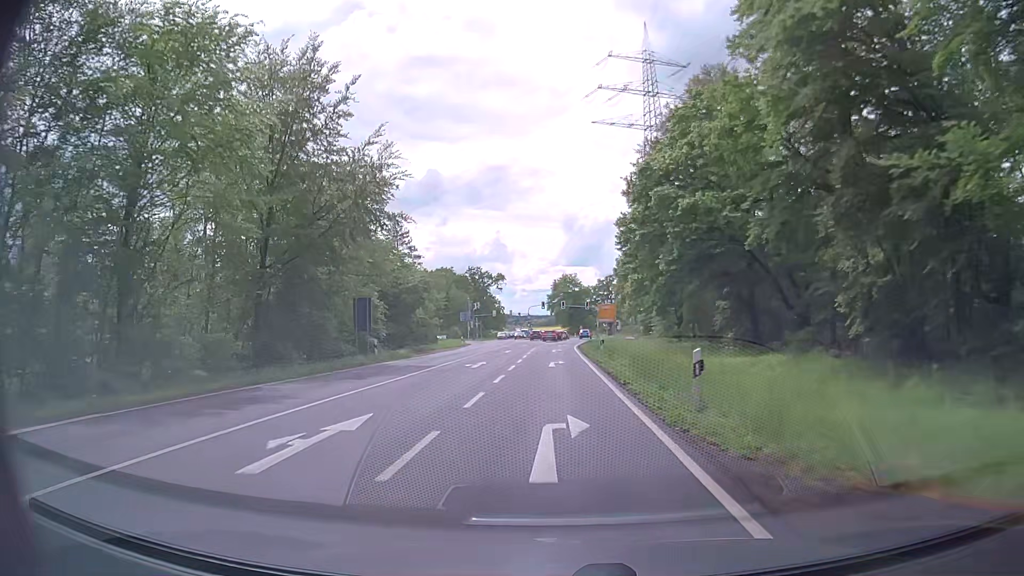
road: secondary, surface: asphalt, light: Day
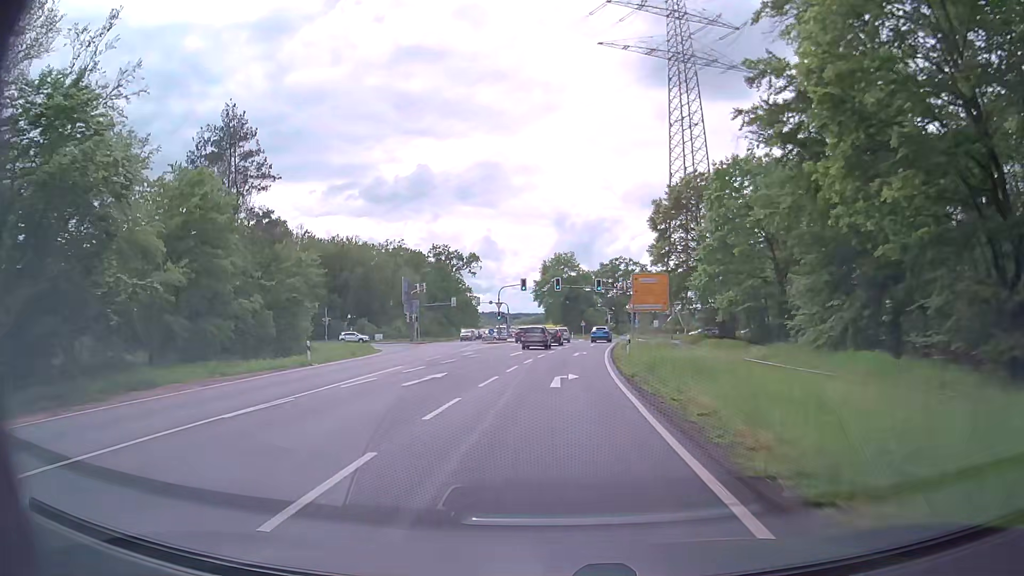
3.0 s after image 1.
(+0.7, +49.3) m; +2°
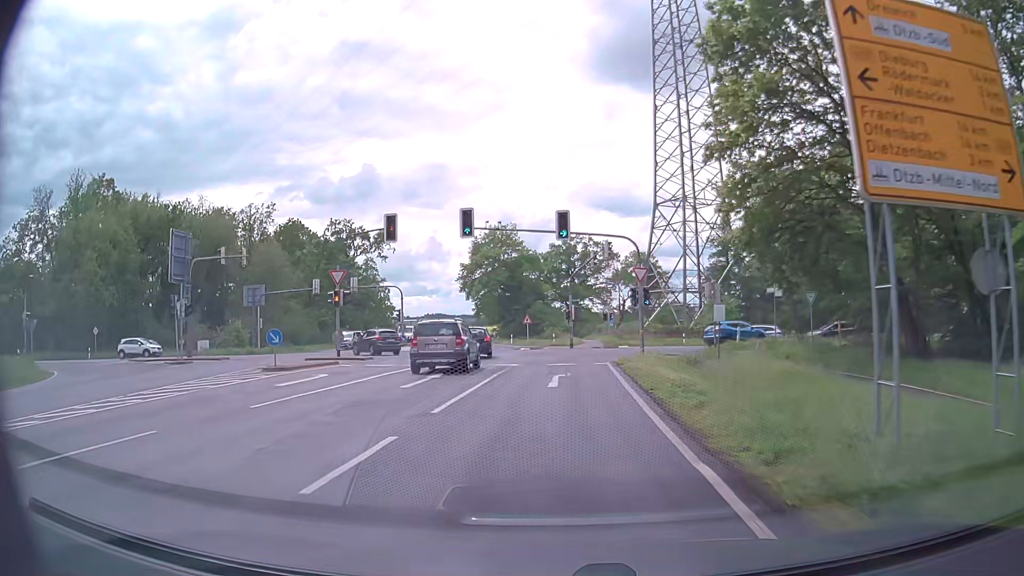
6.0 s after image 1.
(+1.6, +40.2) m; +5°
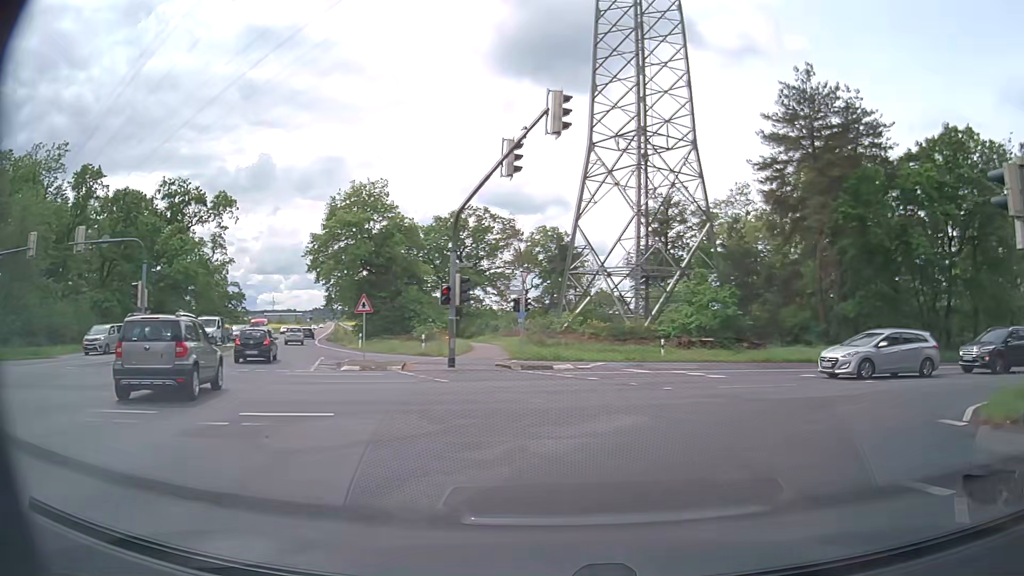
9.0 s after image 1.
(+0.5, +28.7) m; +9°
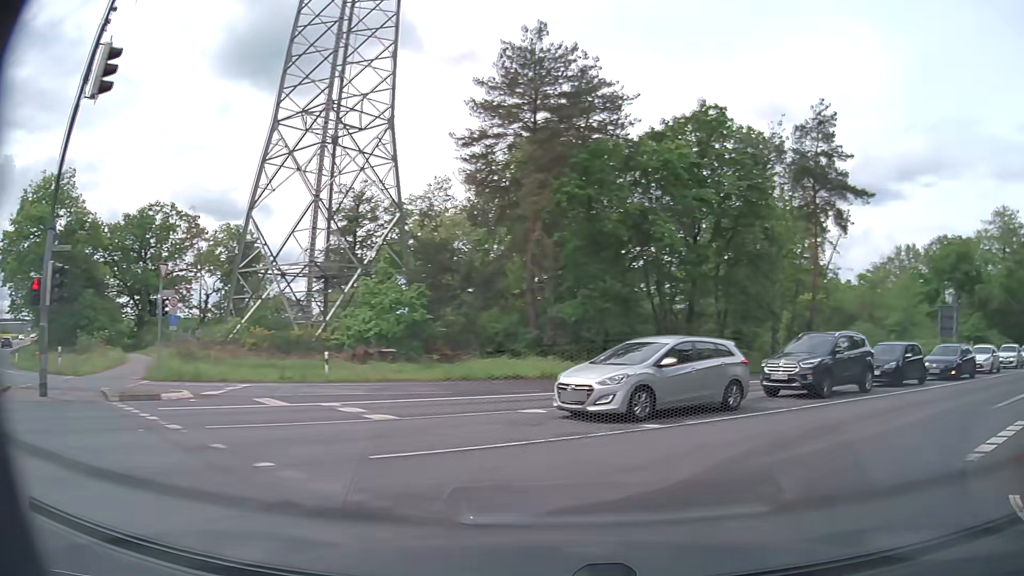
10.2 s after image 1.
(+1.6, +7.9) m; +25°
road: primary
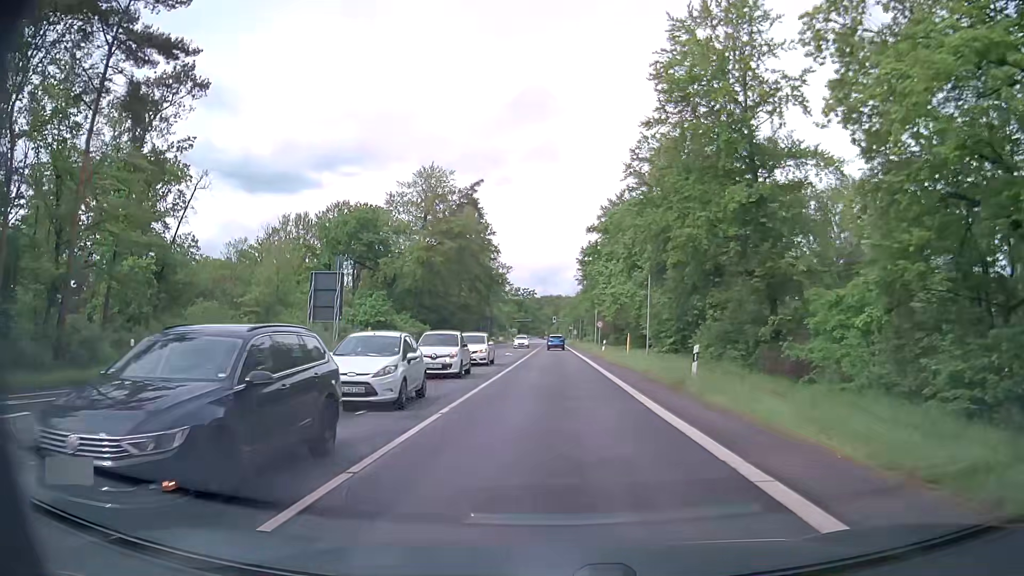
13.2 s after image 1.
(+13.2, +19.0) m; +51°
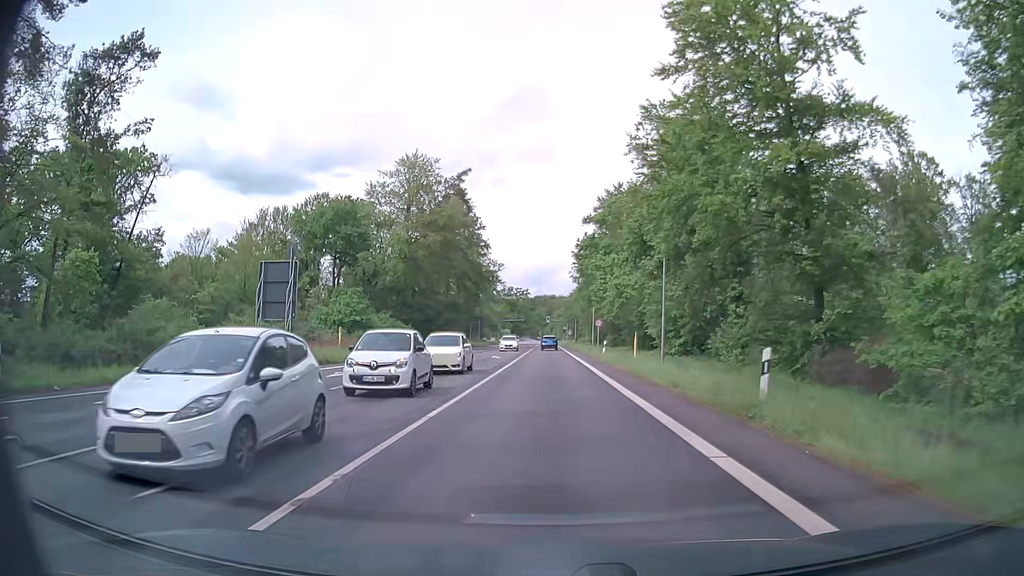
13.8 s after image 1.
(+0.1, +6.9) m; +1°
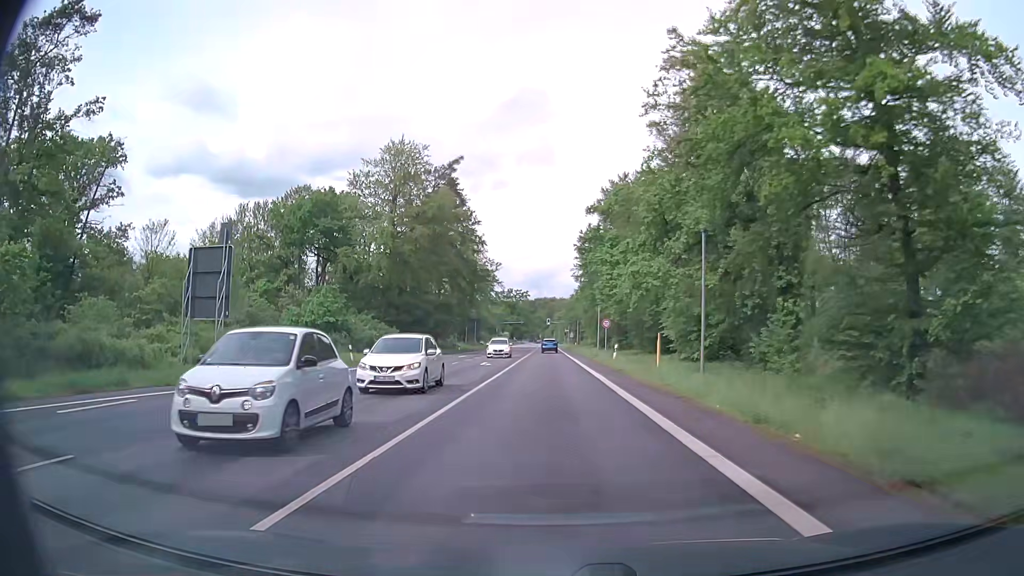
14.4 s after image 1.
(0.0, +7.7) m; -1°
